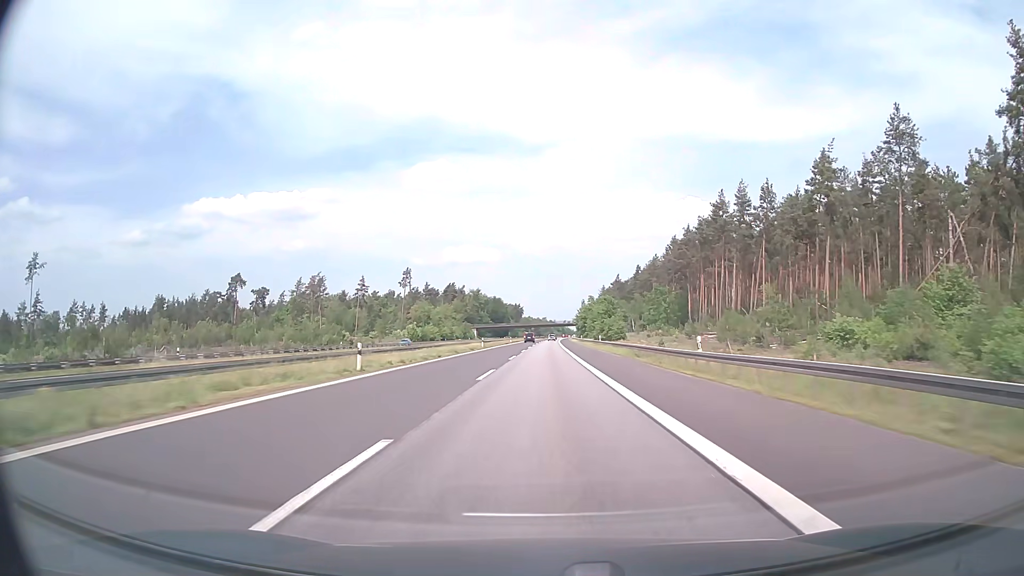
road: motorway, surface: asphalt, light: Day
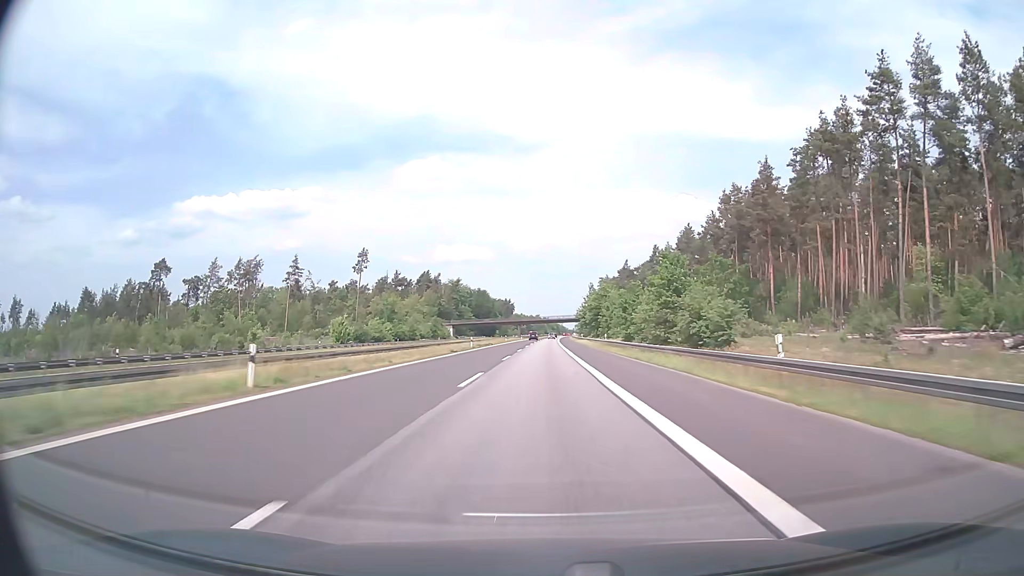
(+0.2, +57.0) m; 0°
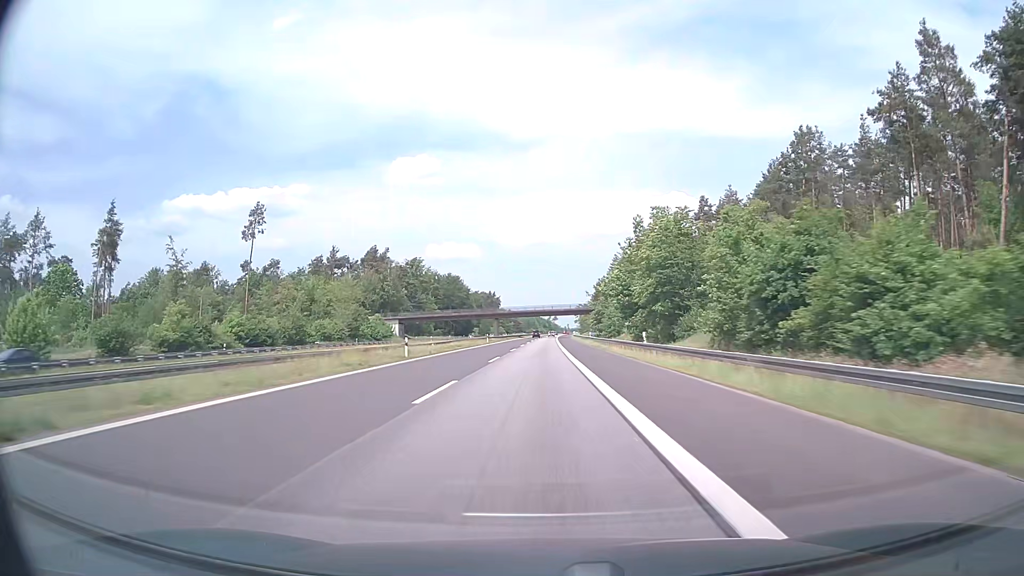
(+0.5, +76.0) m; +1°
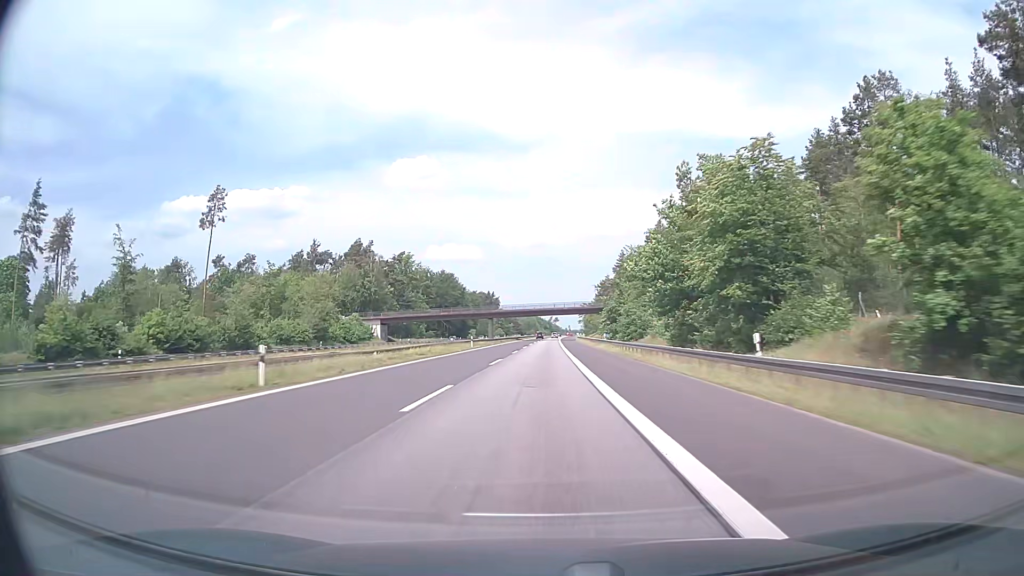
(0.0, +19.0) m; 0°
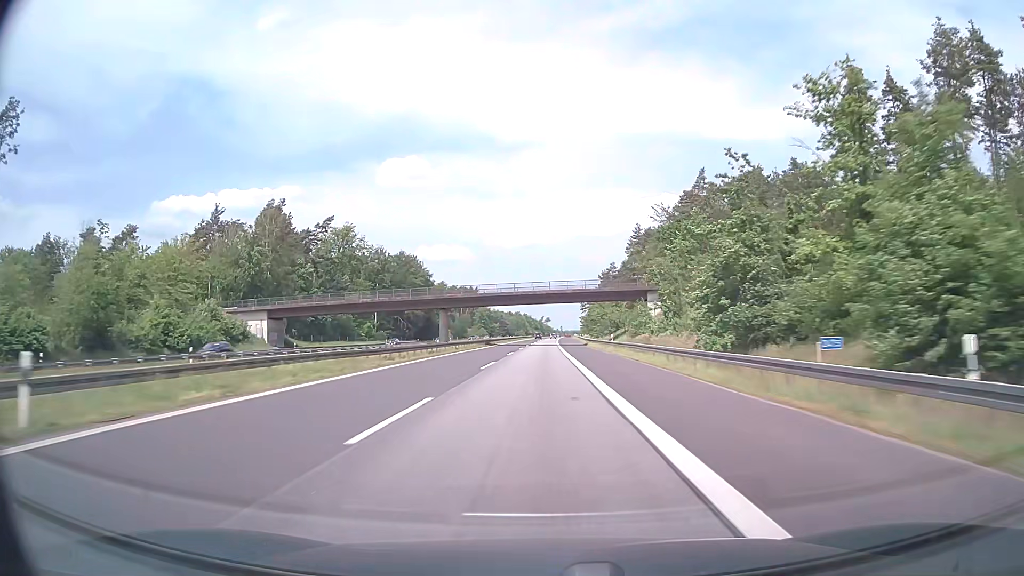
(+0.2, +57.1) m; +1°
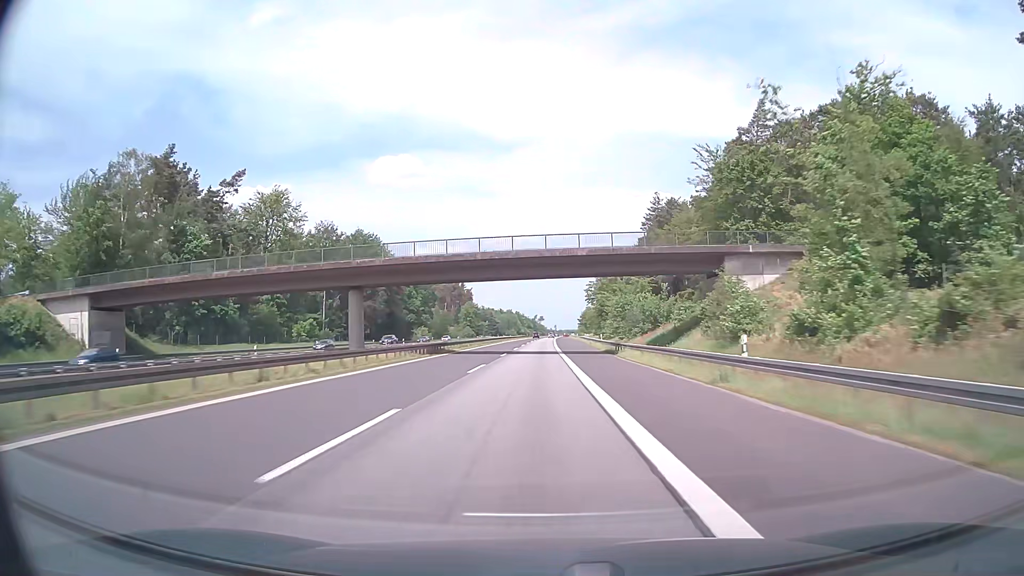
(+0.1, +38.1) m; 0°
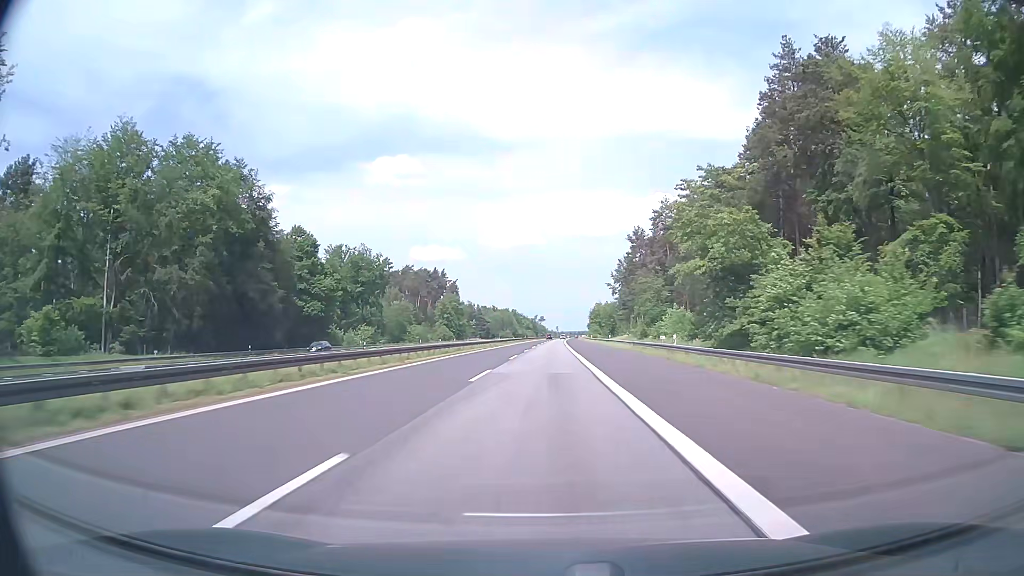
(0.0, +76.1) m; 0°
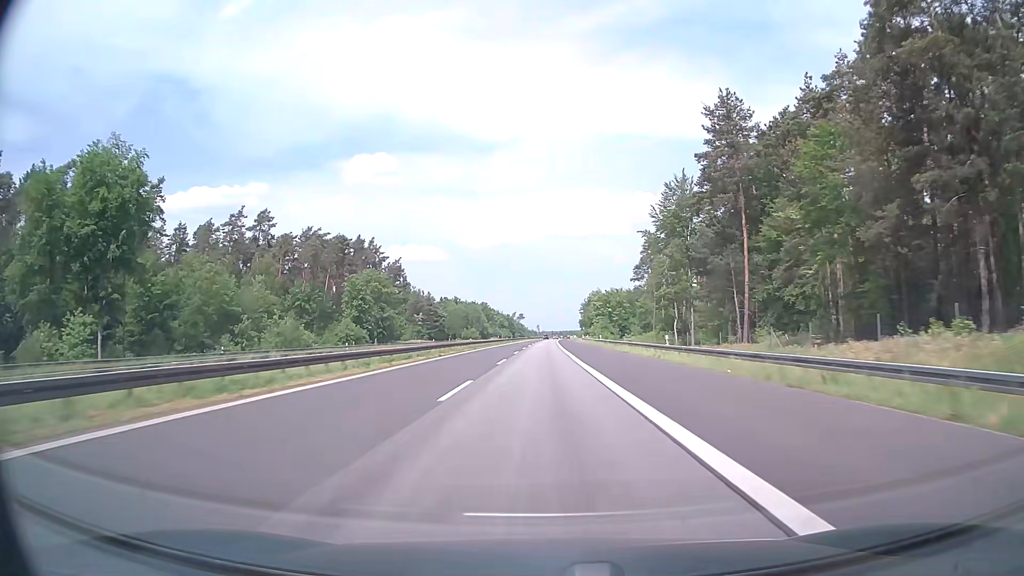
(+1.2, +95.0) m; +2°
(0, +10) (0, +20) (0, +30) (0, +40) (0, +50) (0, +60) (0, +70) (0, +80) (0, +90) (0, +100) m
